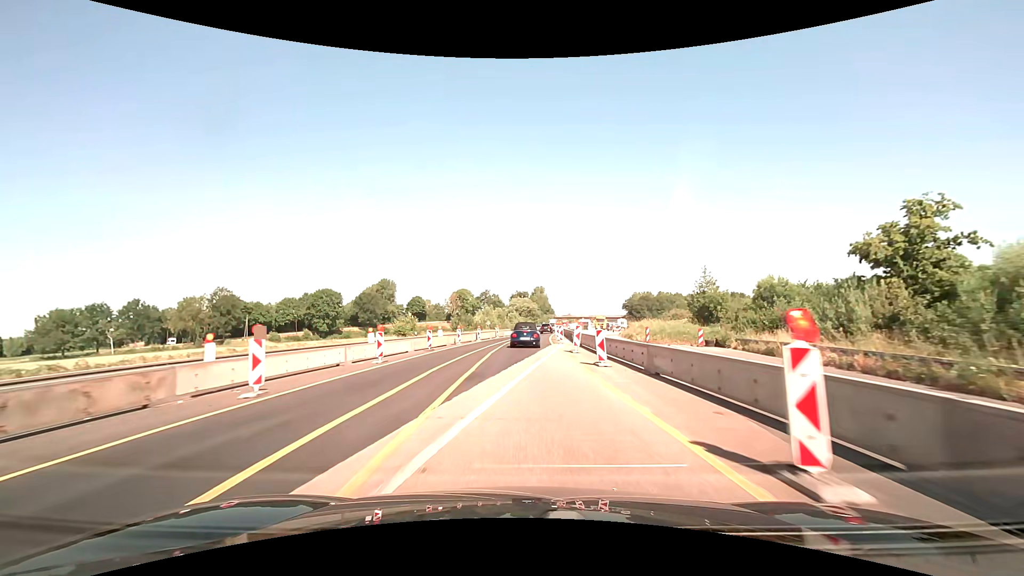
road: motorway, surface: asphalt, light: Day
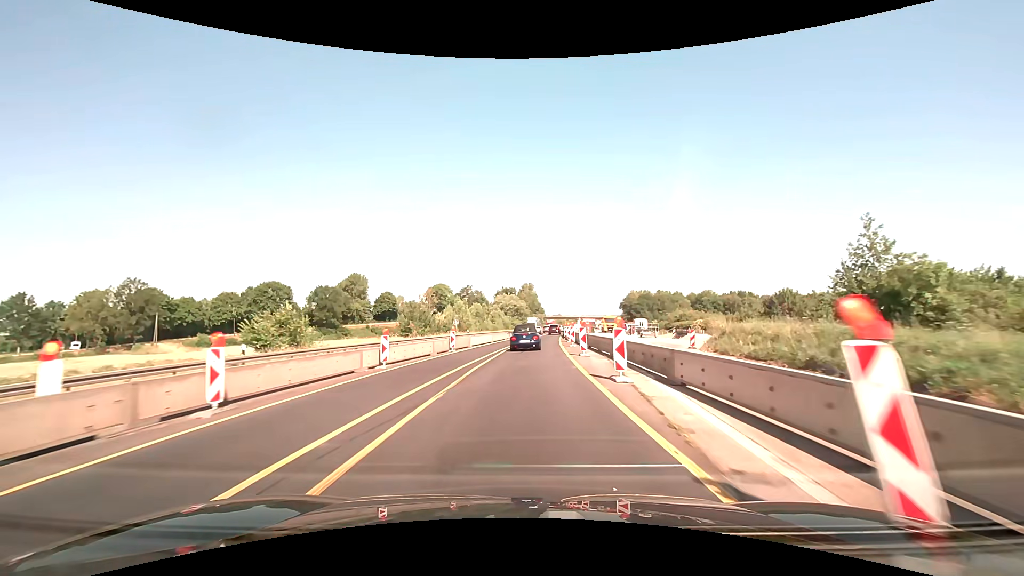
(+0.3, +32.4) m; +1°
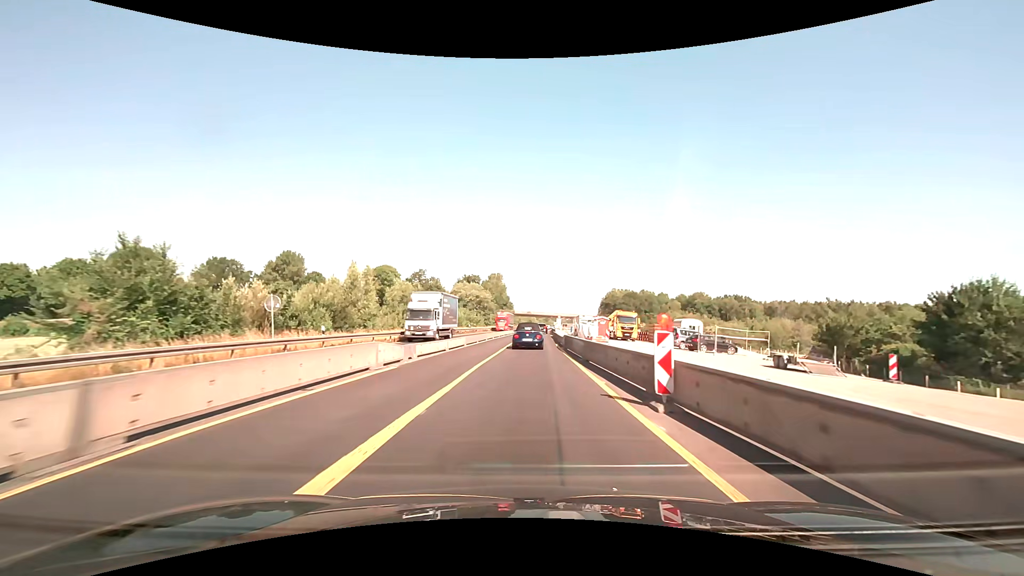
(+1.5, +42.9) m; +4°
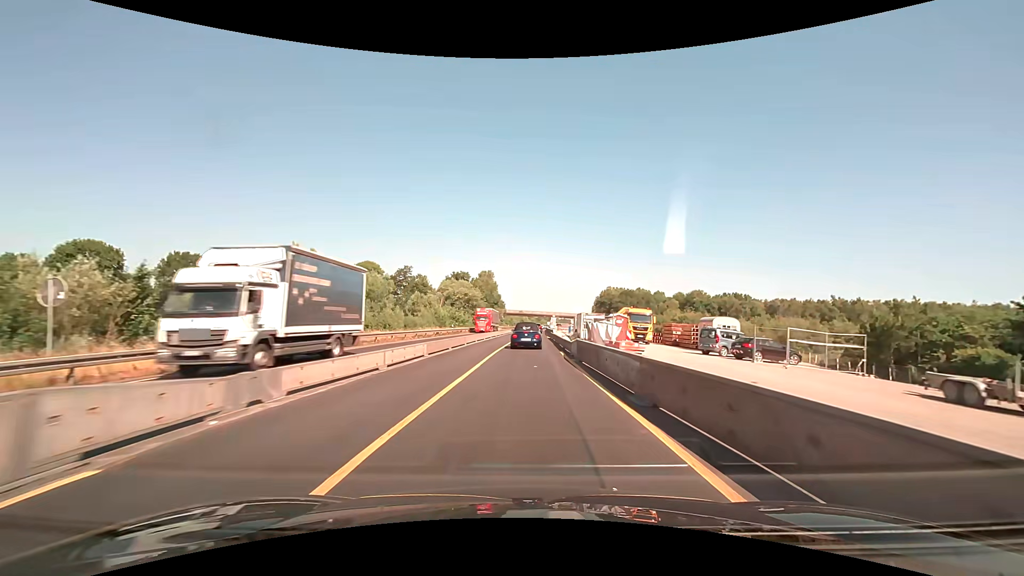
(+0.1, +10.7) m; +1°
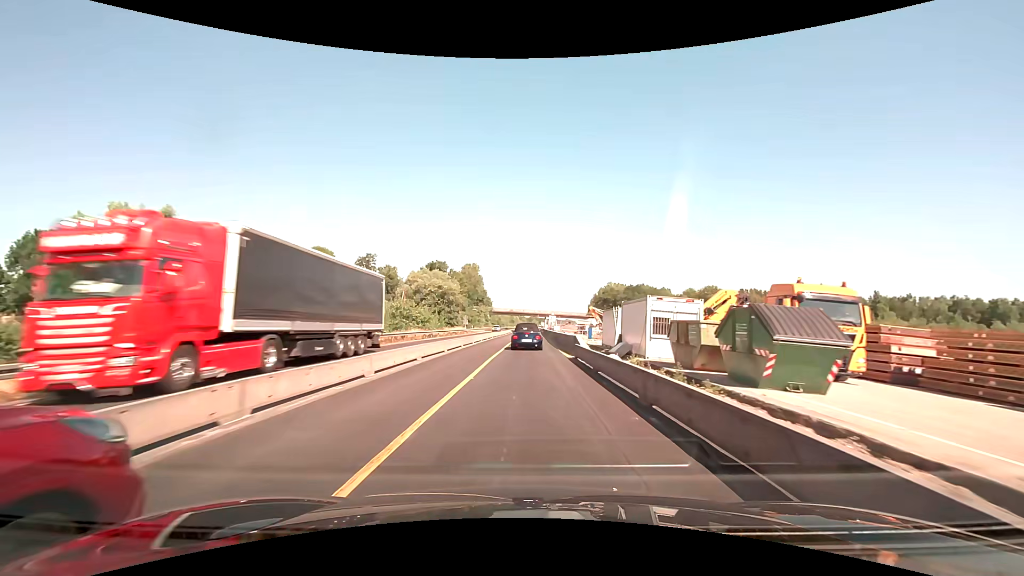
(+0.4, +31.9) m; +1°
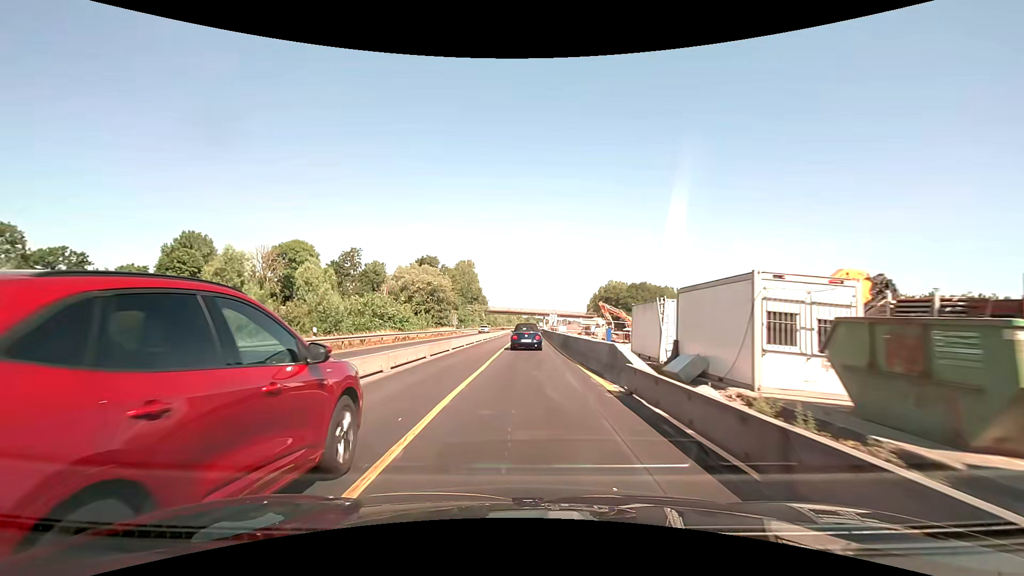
(0.0, +10.6) m; 0°
(0, +10) (0, +20) (0, +30) (0, +40) (+1, +50) (+1, +60) (+1, +70) (+1, +80) (+1, +90) (+2, +100) m
